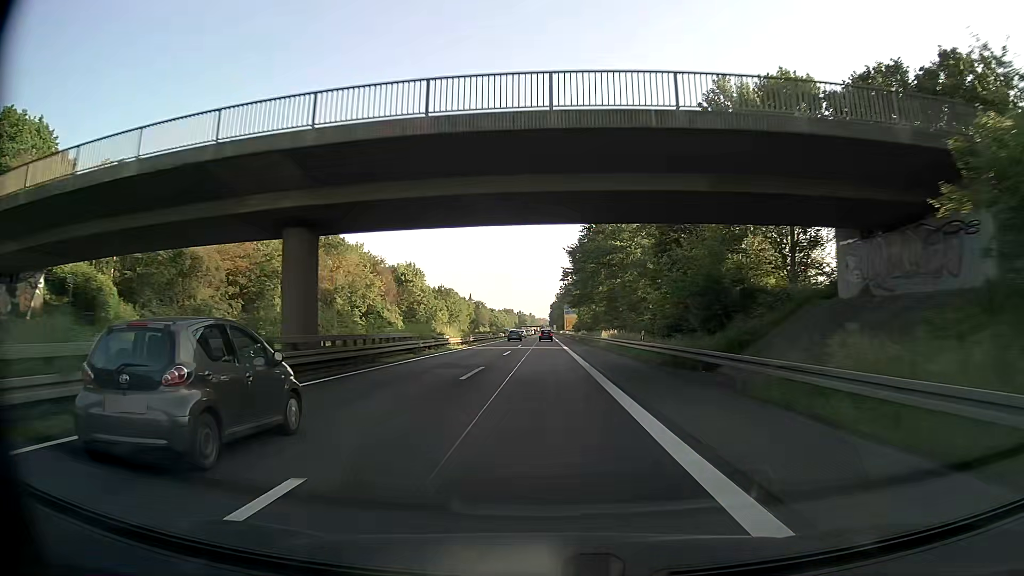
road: trunk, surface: asphalt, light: Day
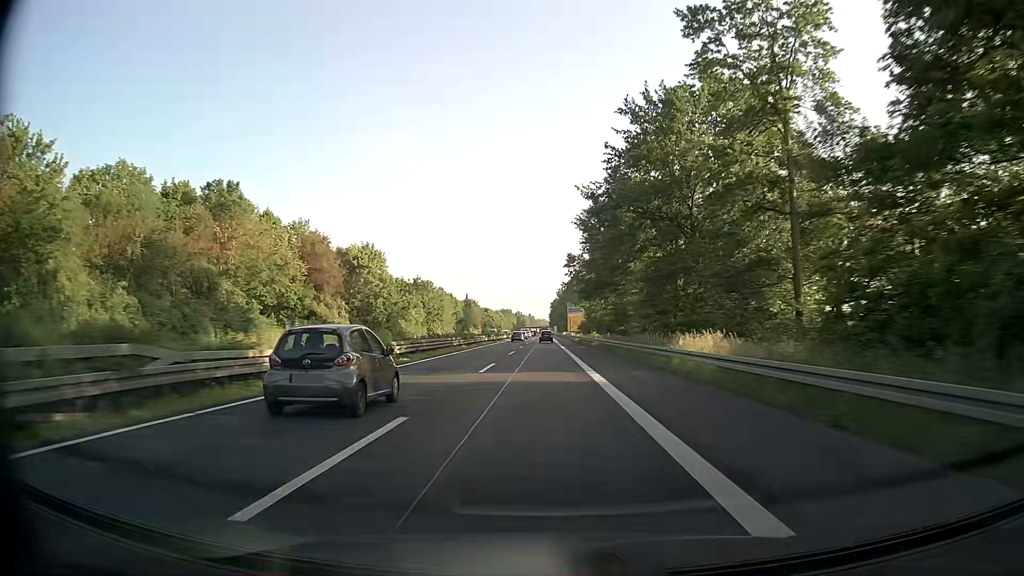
(+0.1, +31.5) m; 0°
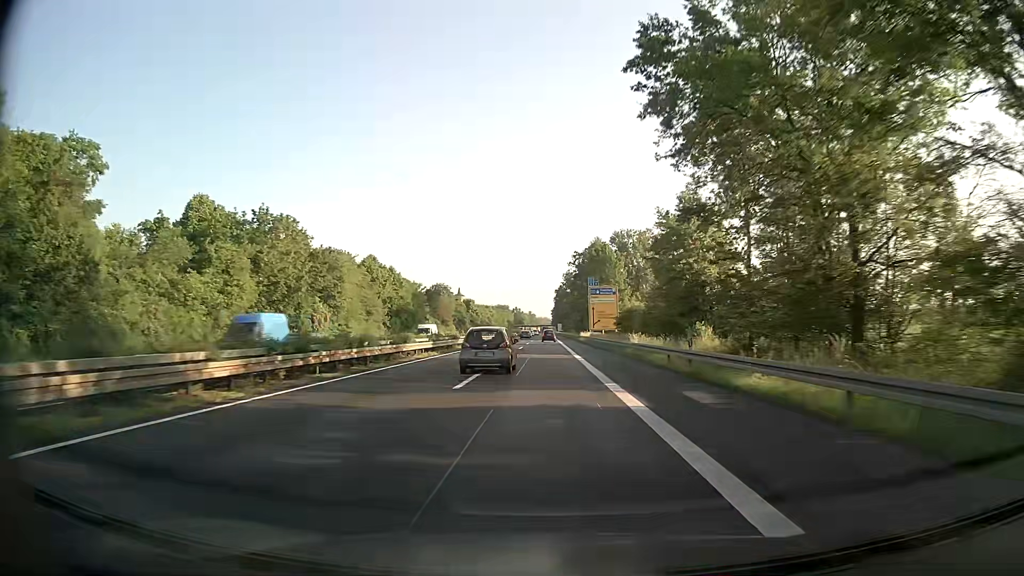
(-0.4, +79.1) m; 0°
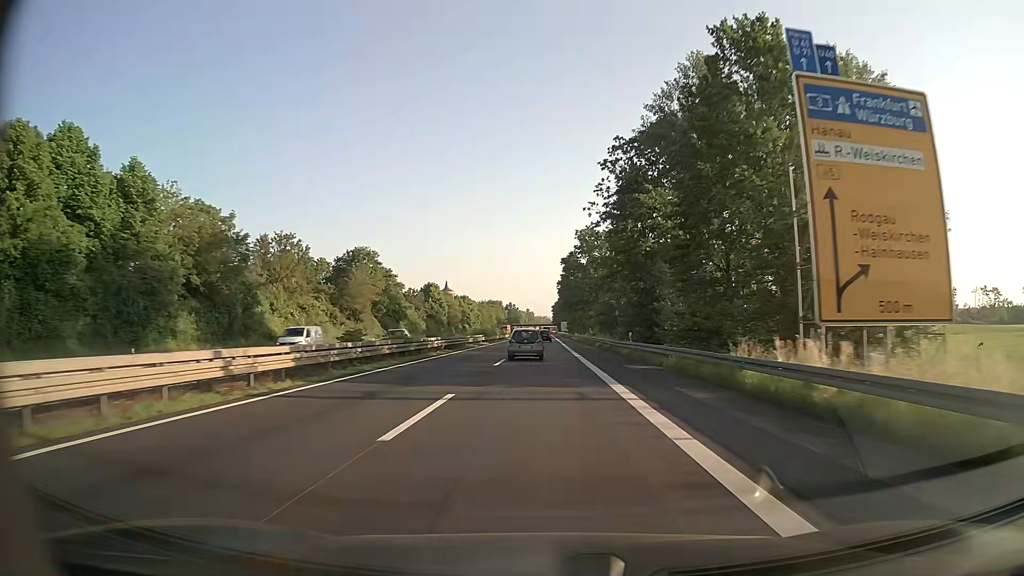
(+0.1, +79.7) m; 0°
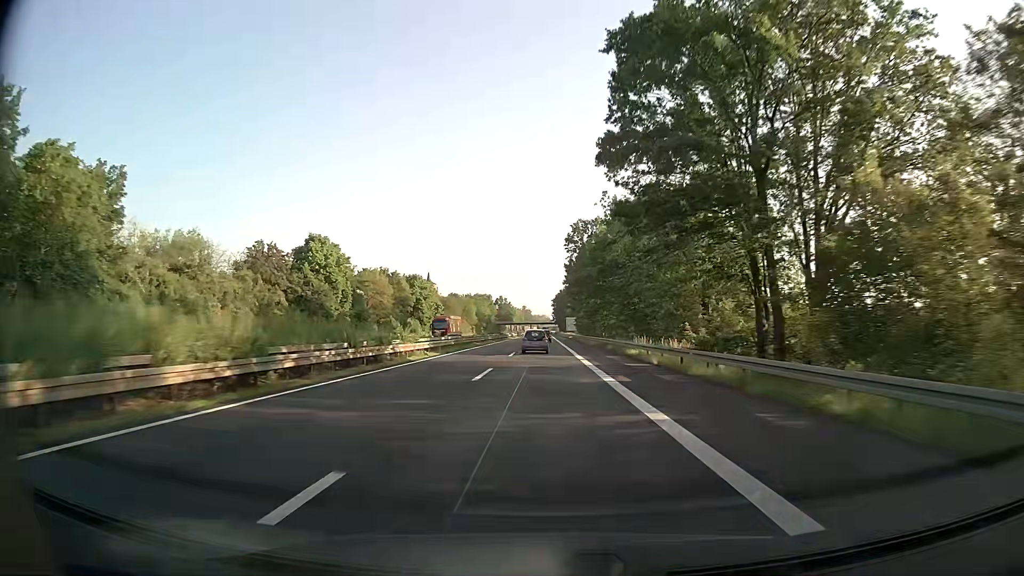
(0.0, +80.2) m; 0°
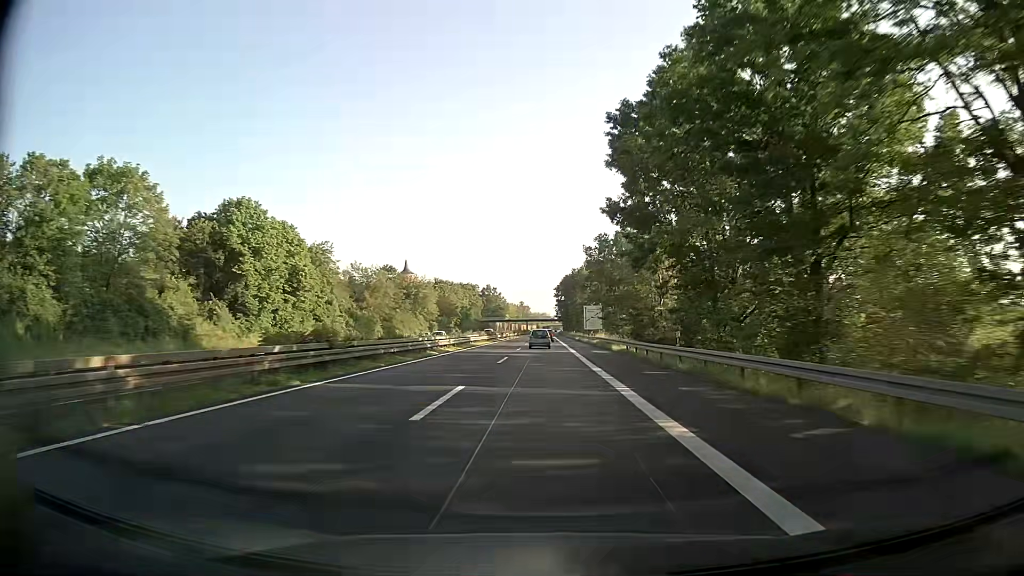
(-0.1, +80.6) m; 0°
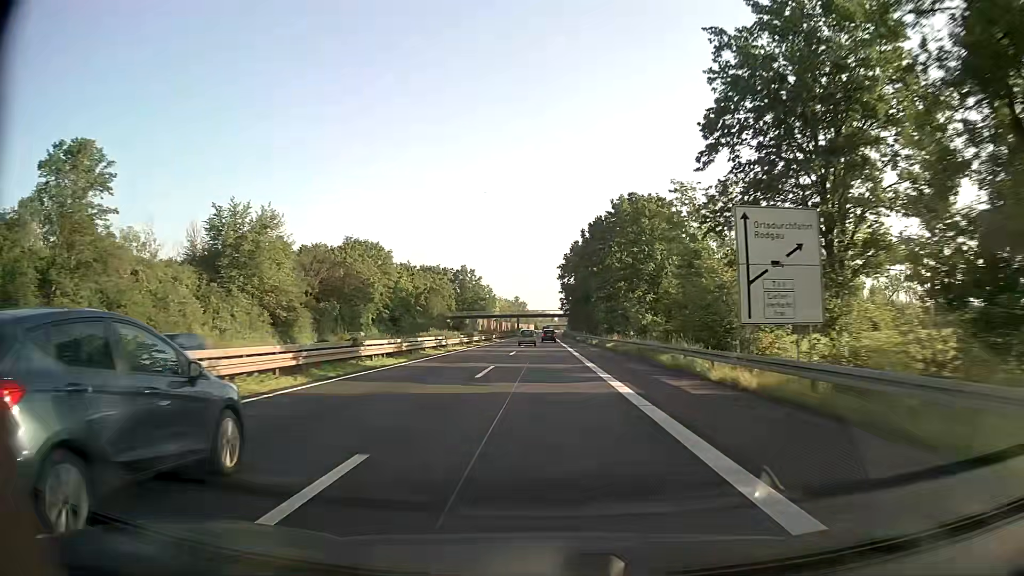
(-0.3, +81.1) m; 0°
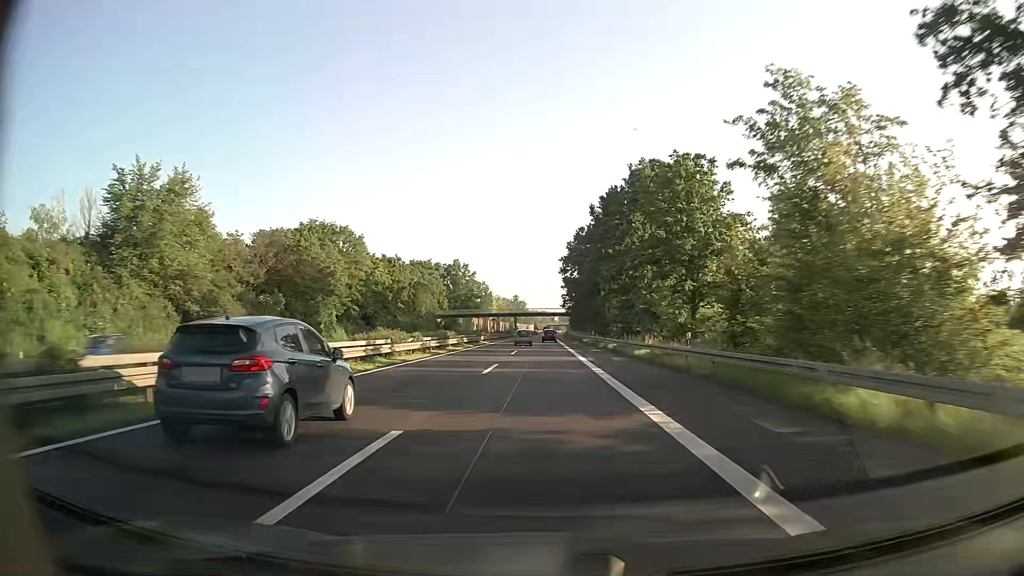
(0.0, +16.2) m; 0°
(0, +10) (0, +20) (0, +30) (0, +40) (0, +50) (0, +60) (0, +70) (0, +80) (0, +90) (0, +100) m
